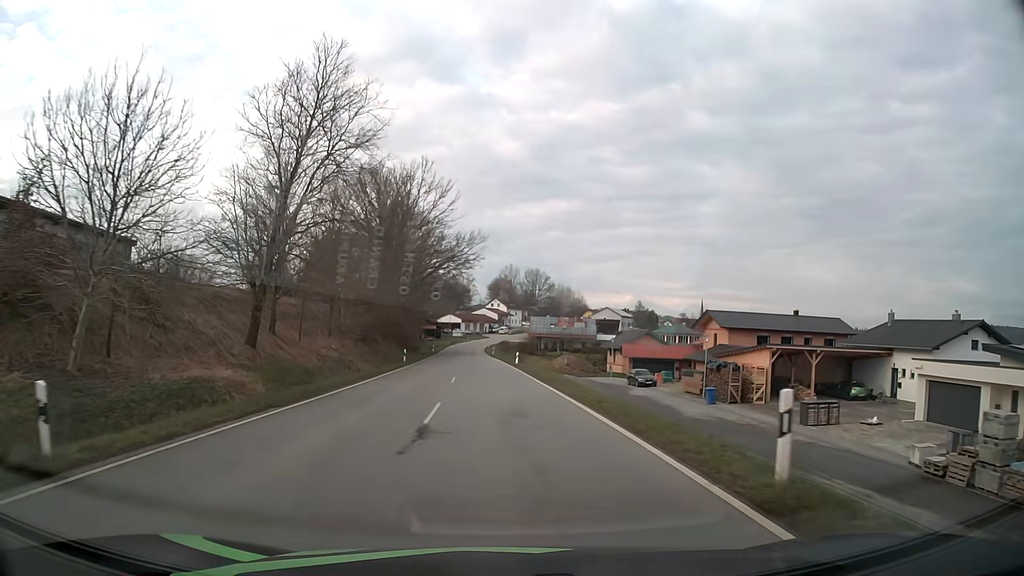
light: Day
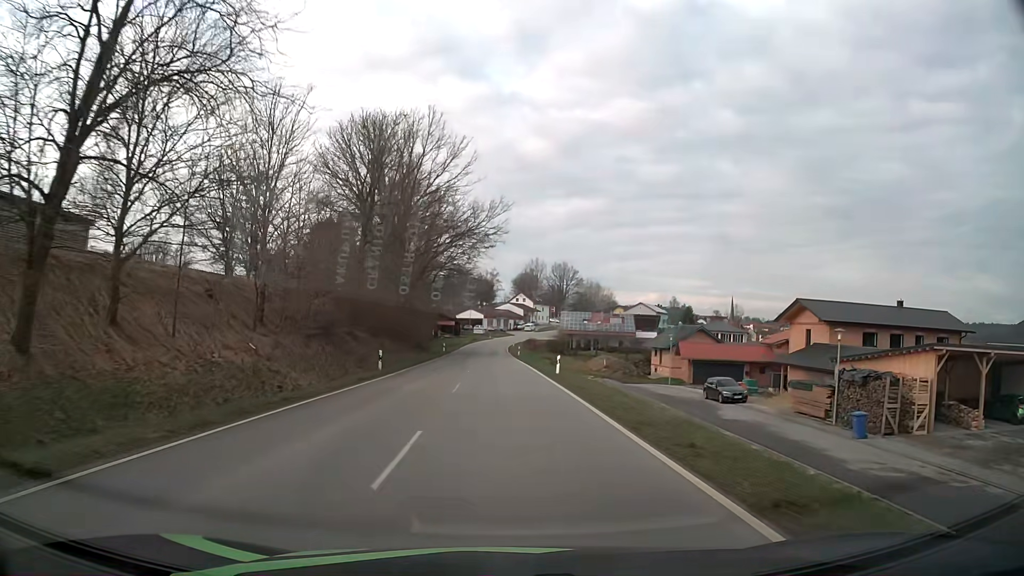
(-0.3, +17.1) m; -2°
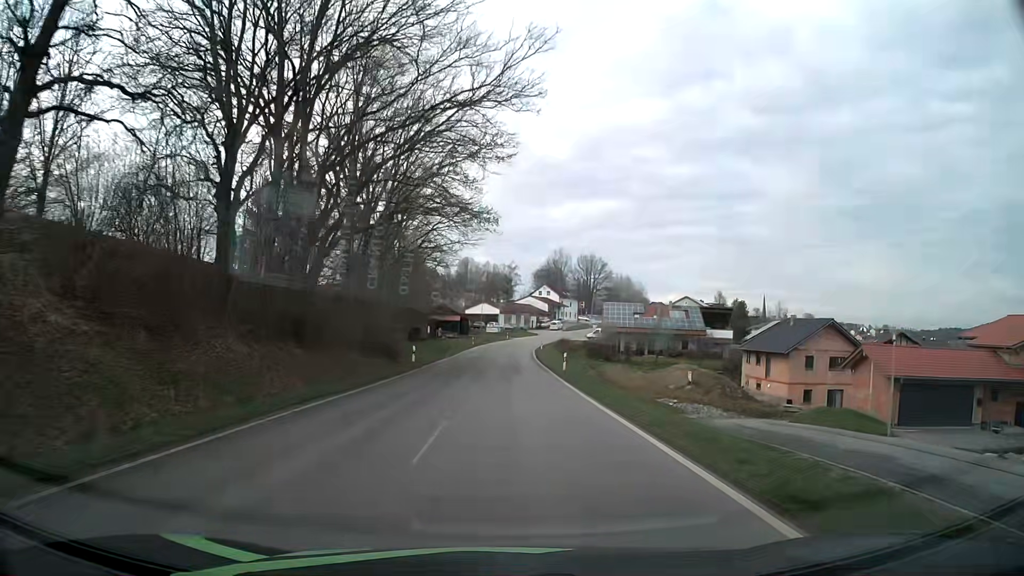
(-0.7, +34.7) m; -2°
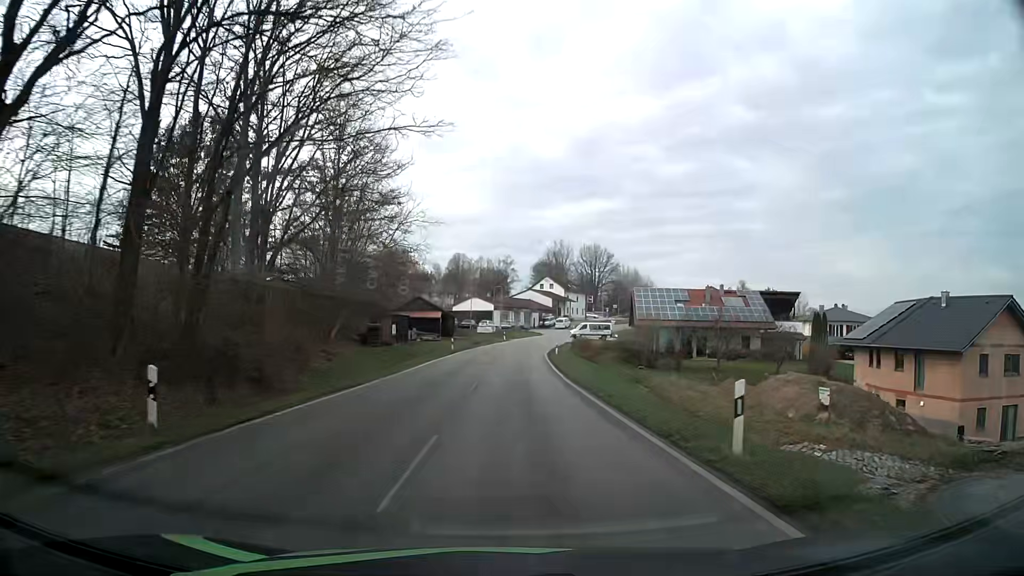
(+0.1, +25.9) m; +1°
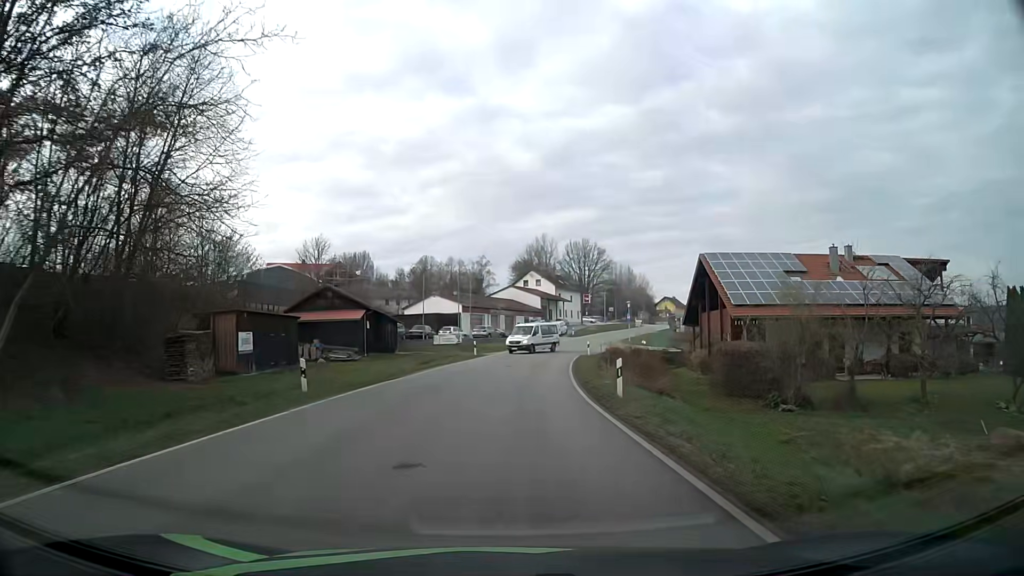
(+0.2, +33.6) m; +1°
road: tertiary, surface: asphalt
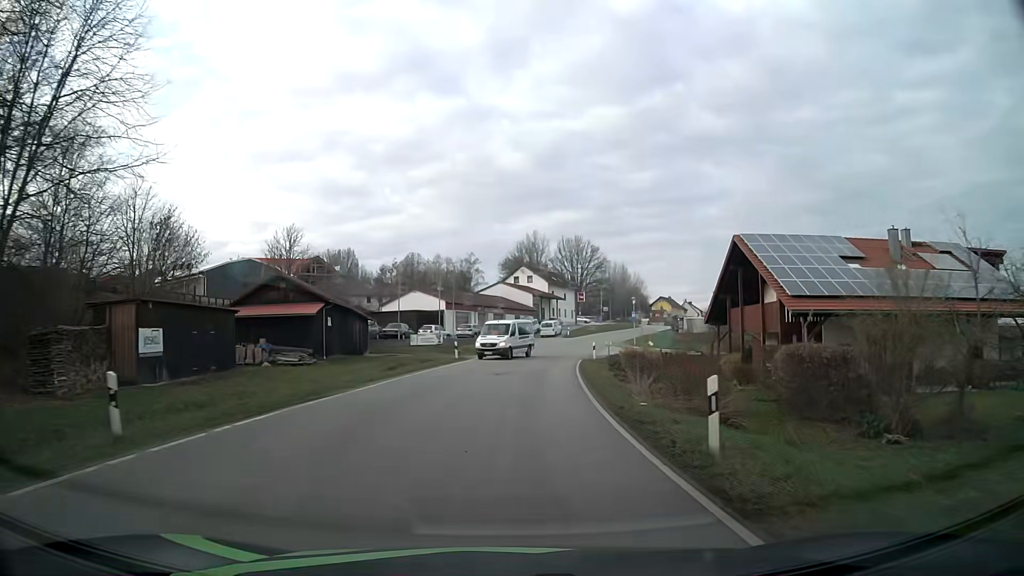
(0.0, +8.2) m; +1°
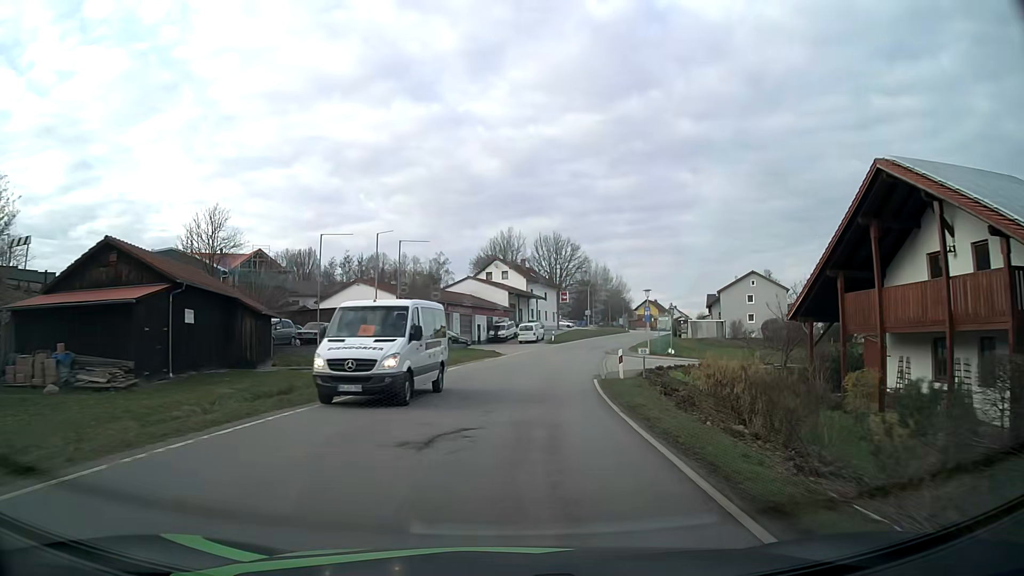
(+0.3, +16.3) m; +2°
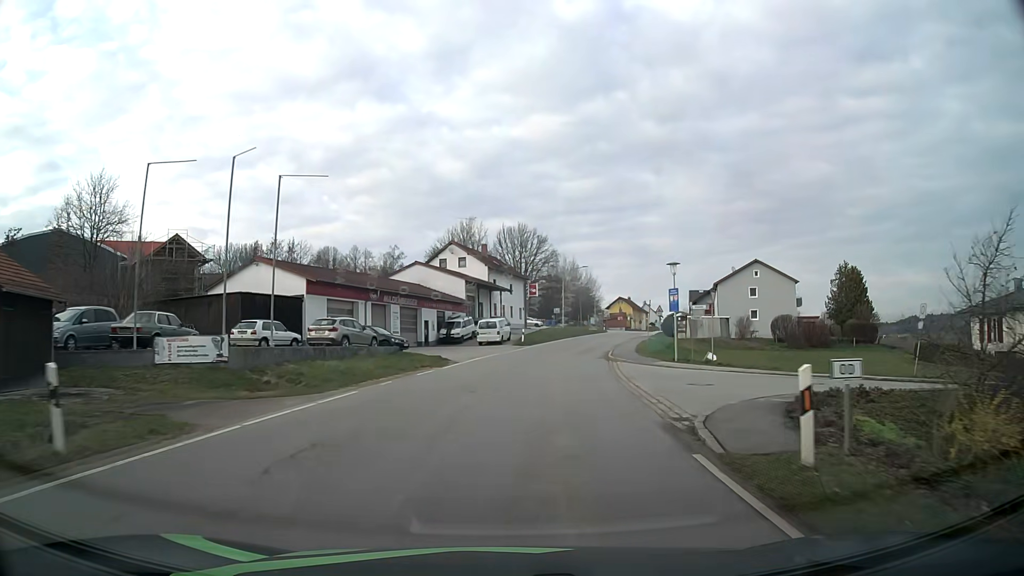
(+0.4, +16.0) m; +3°
(0, +10) (+1, +20) (+2, +30) (+4, +40) (+6, +50) (+8, +59) (+10, +69) (+13, +79) (+16, +88) (+19, +98) m
